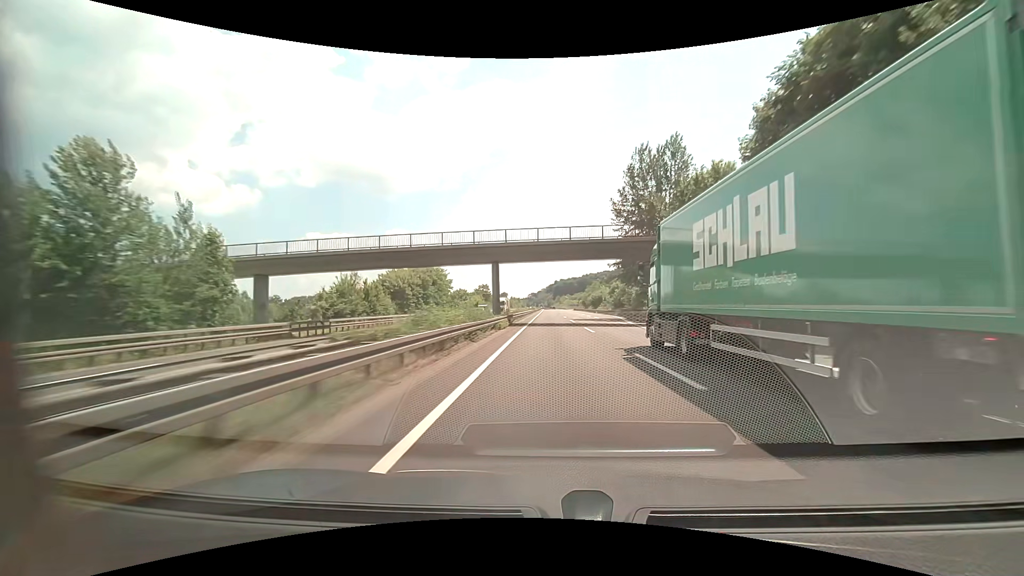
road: motorway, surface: asphalt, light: Day
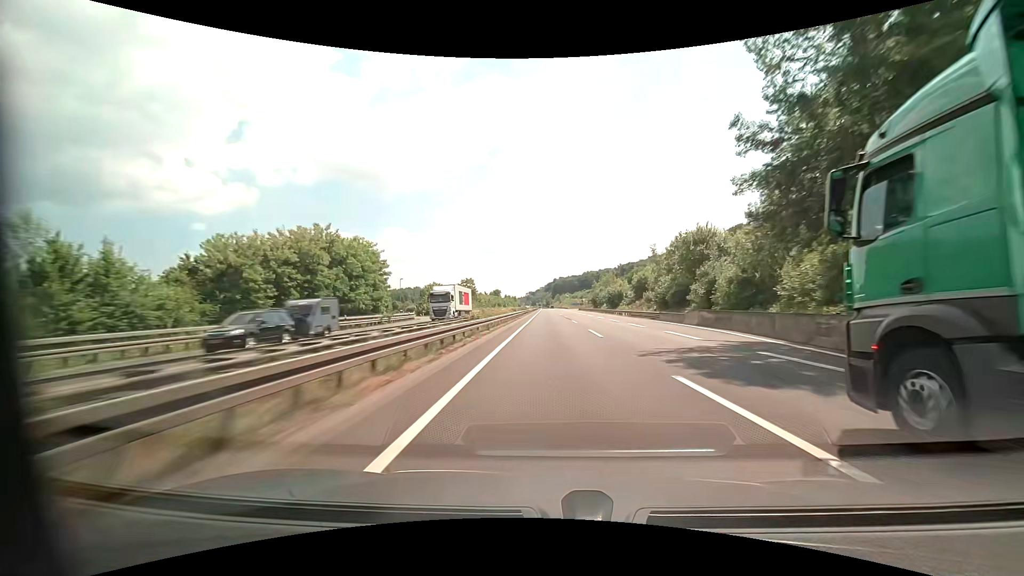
(0.0, +41.2) m; 0°
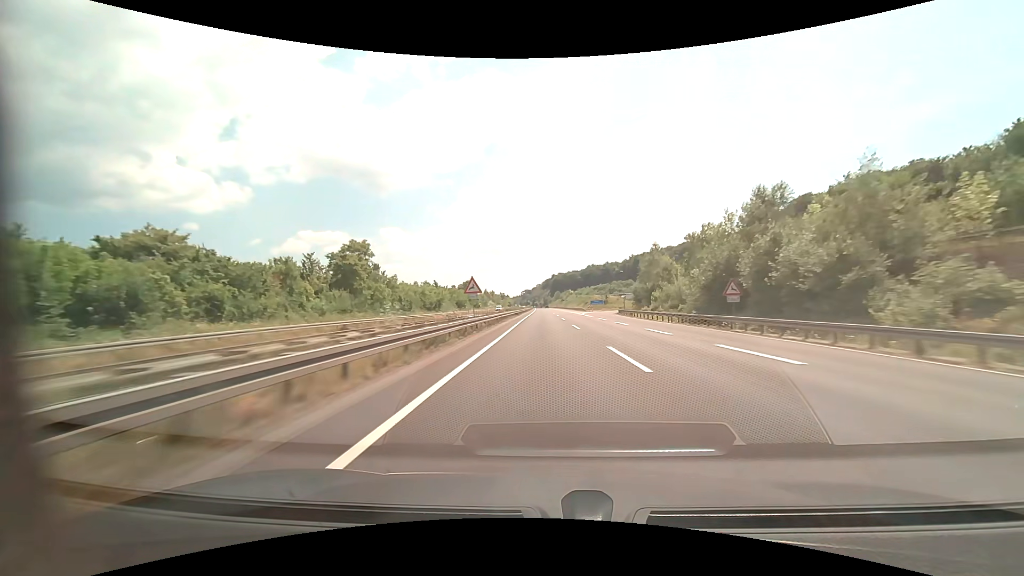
(-0.4, +102.7) m; 0°
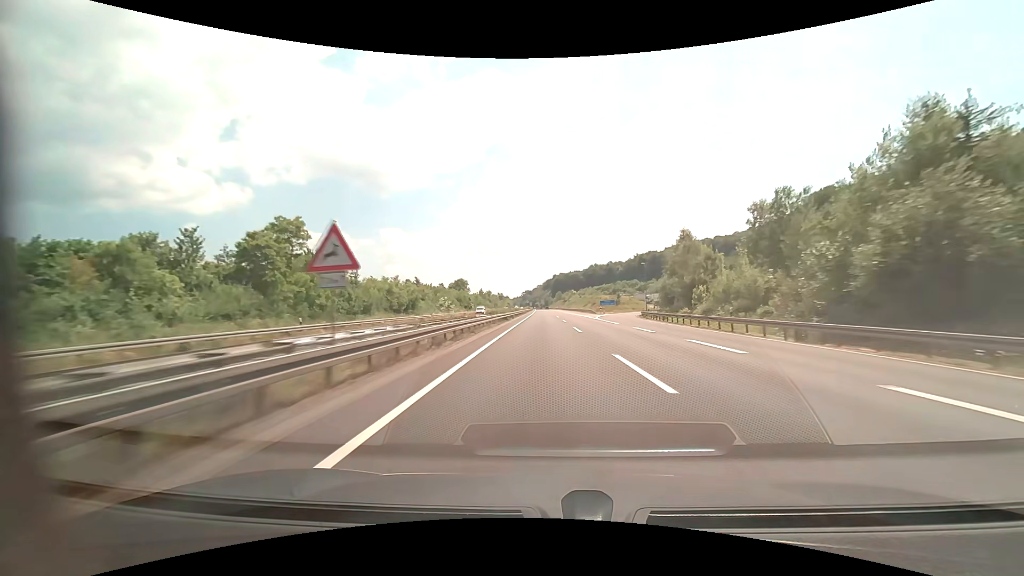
(0.0, +20.5) m; 0°
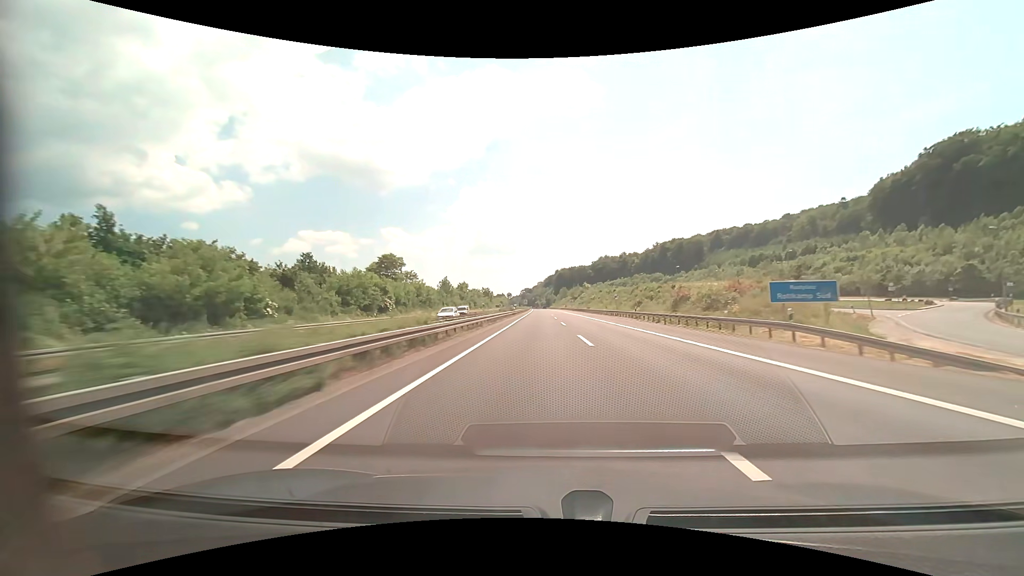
(-0.2, +82.0) m; 0°
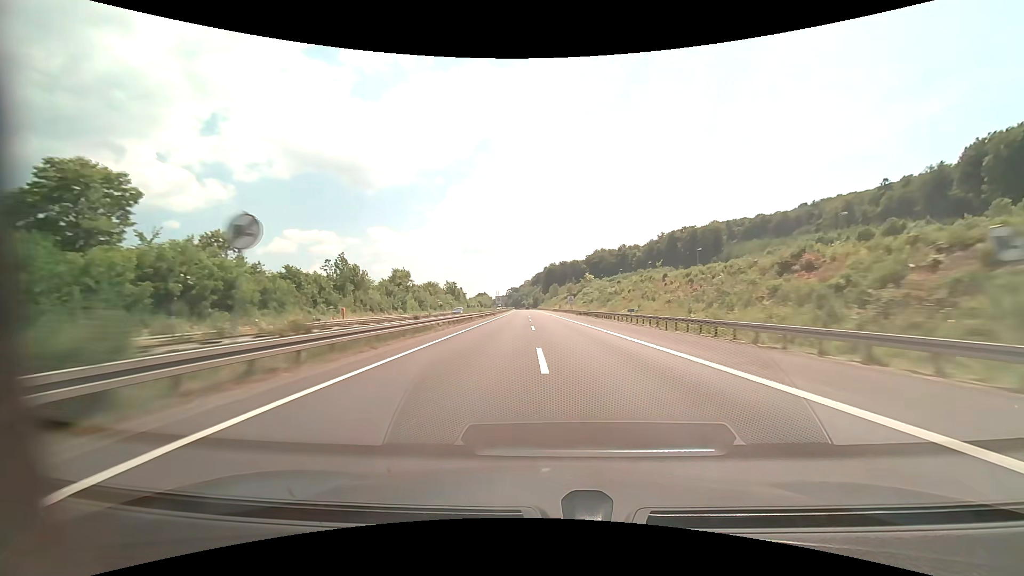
(+0.8, +61.6) m; +1°
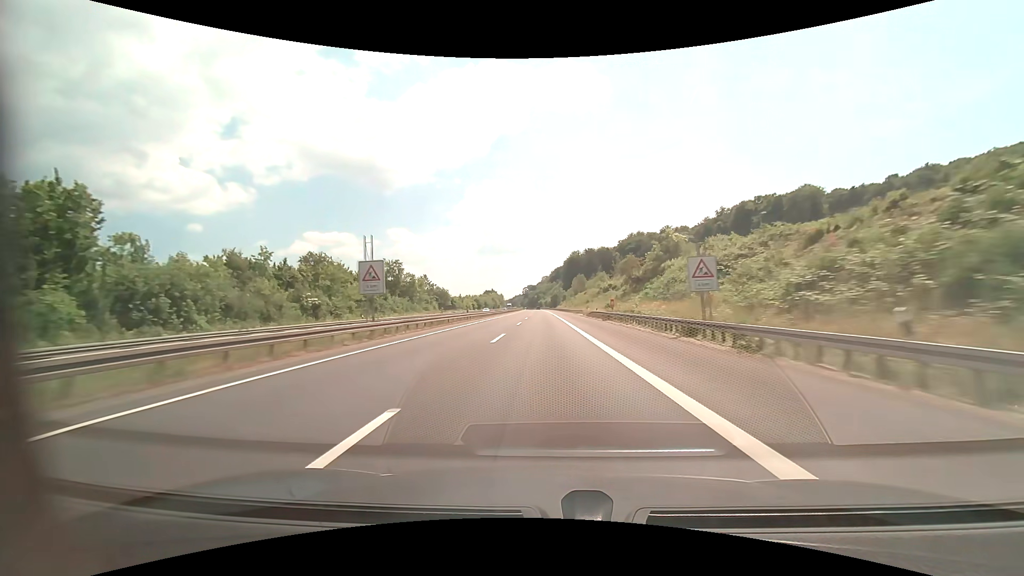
(-0.8, +82.5) m; -2°
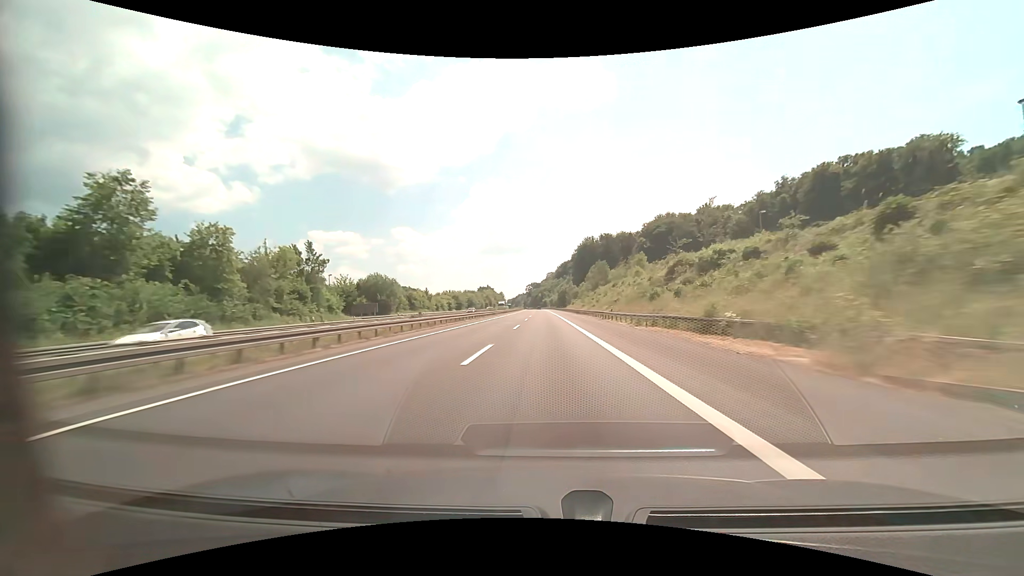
(-0.3, +61.9) m; 0°
(0, +10) (0, +20) (0, +30) (0, +40) (0, +50) (0, +60) (0, +70) (0, +80) (0, +90) (-1, +100) m
